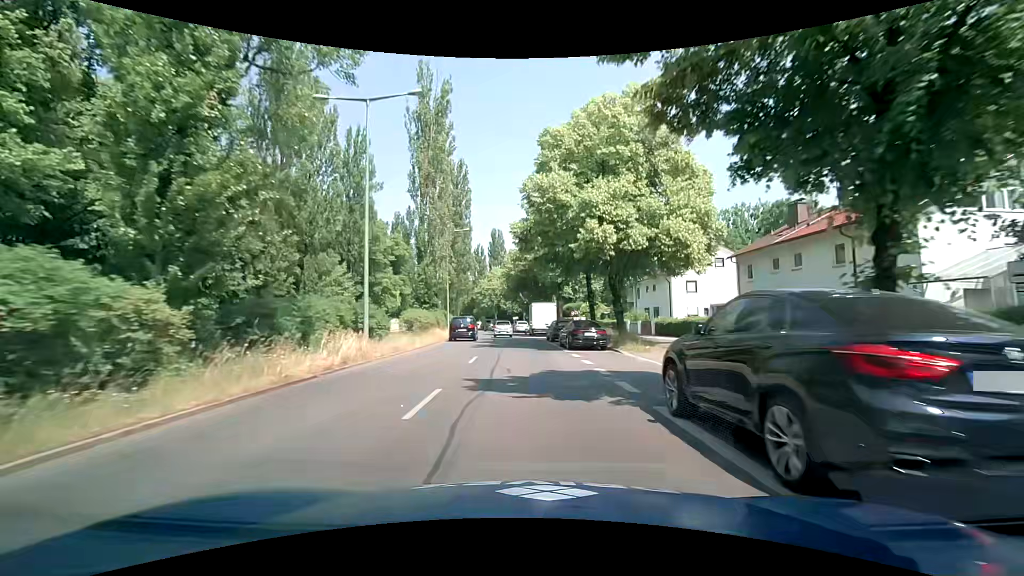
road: secondary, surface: asphalt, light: Day
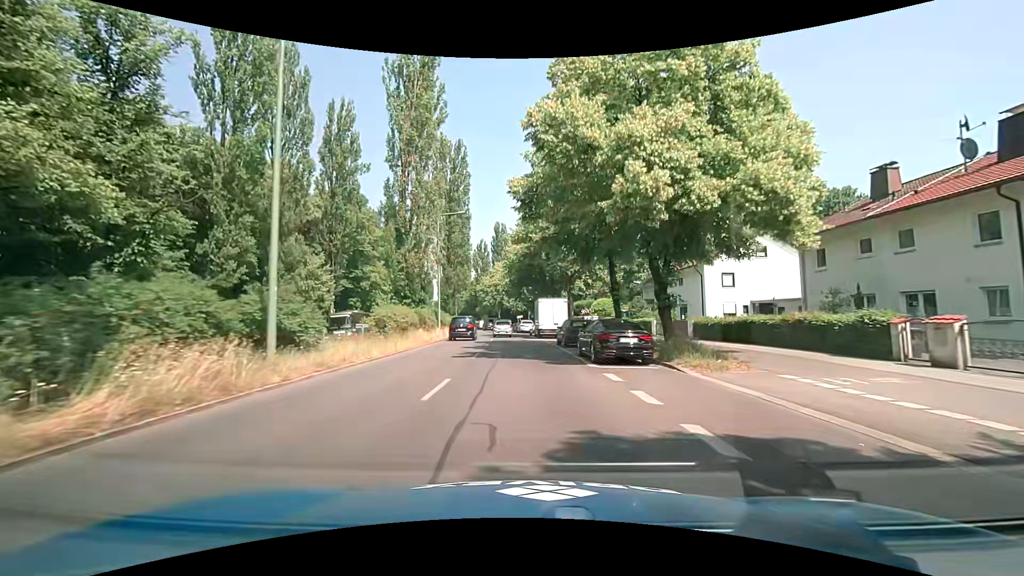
(-0.1, +7.5) m; -2°
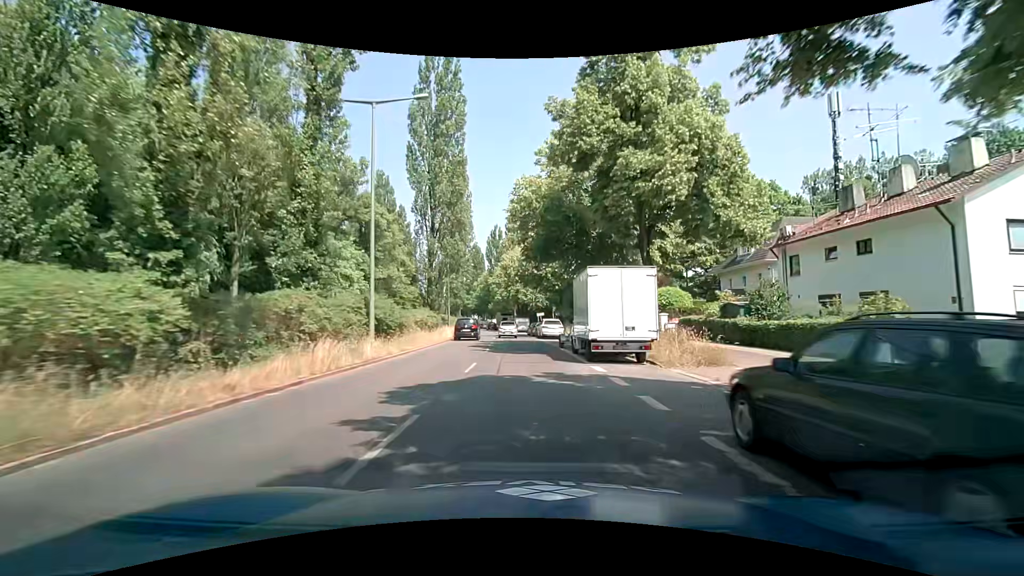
(-0.1, +22.3) m; -1°
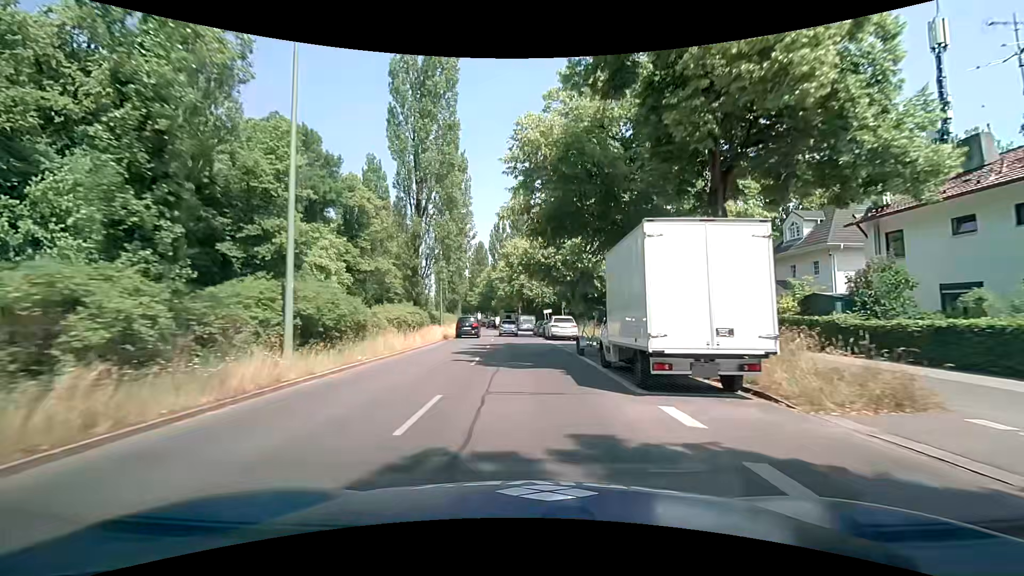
(-0.1, +7.3) m; -2°
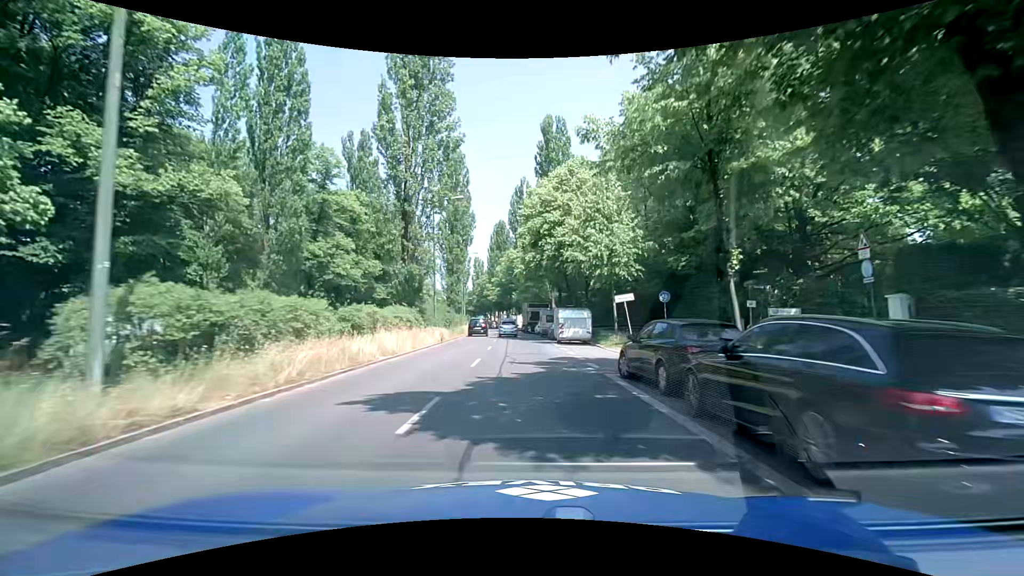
(-0.3, +35.9) m; -2°
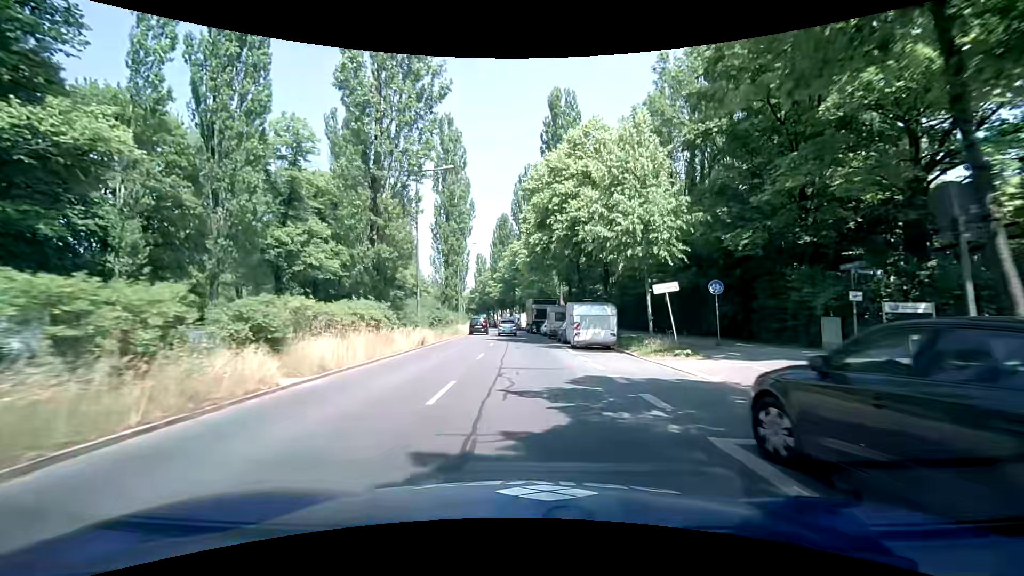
(0.0, +7.1) m; -1°
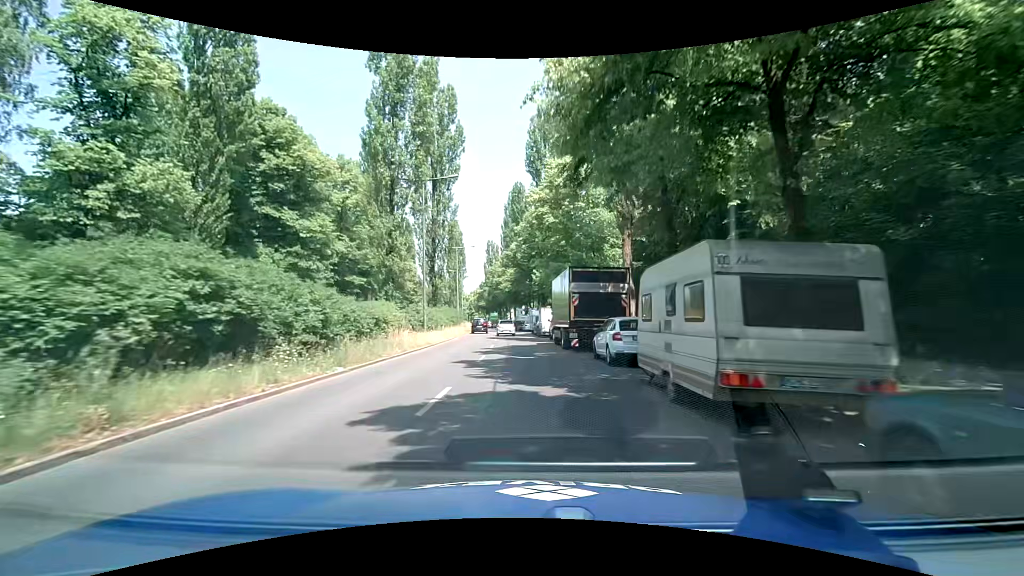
(-0.3, +28.2) m; -2°
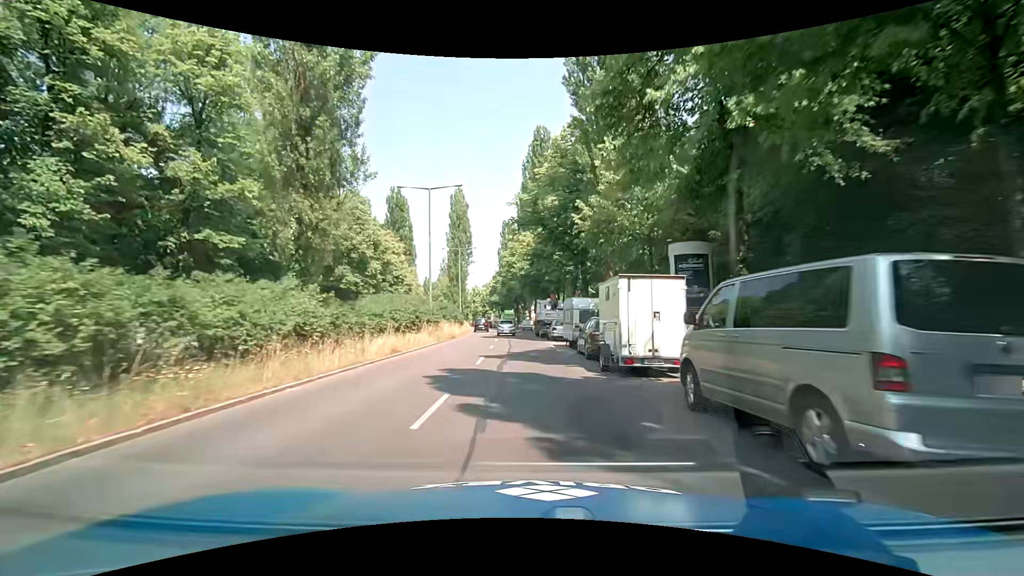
(-0.2, +28.0) m; -3°
(0, +10) (0, +20) (0, +30) (-1, +40) (-1, +50) (-1, +60) (-2, +70) (-3, +80) (-4, +90) (-6, +100) m
